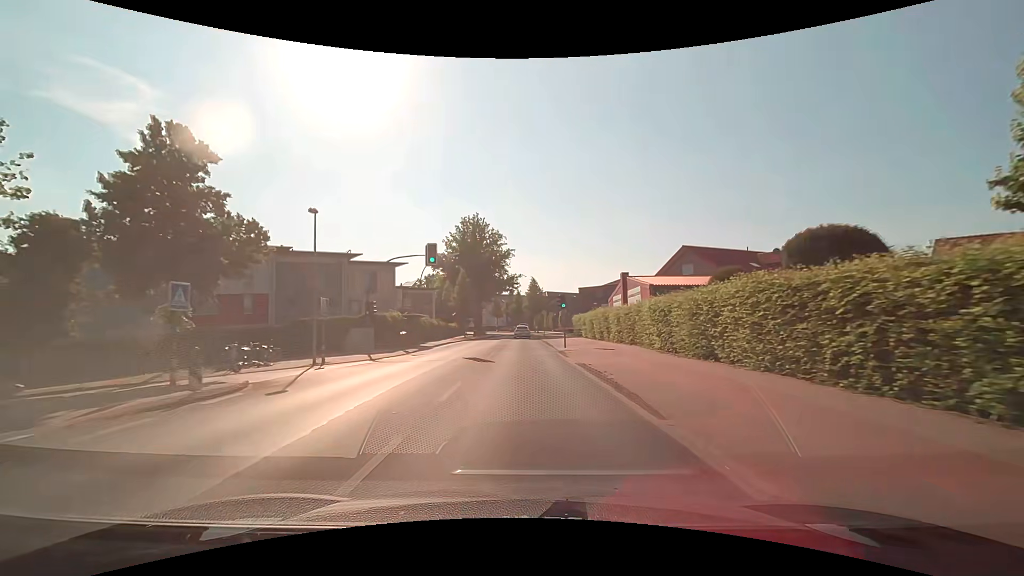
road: secondary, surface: asphalt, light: Day
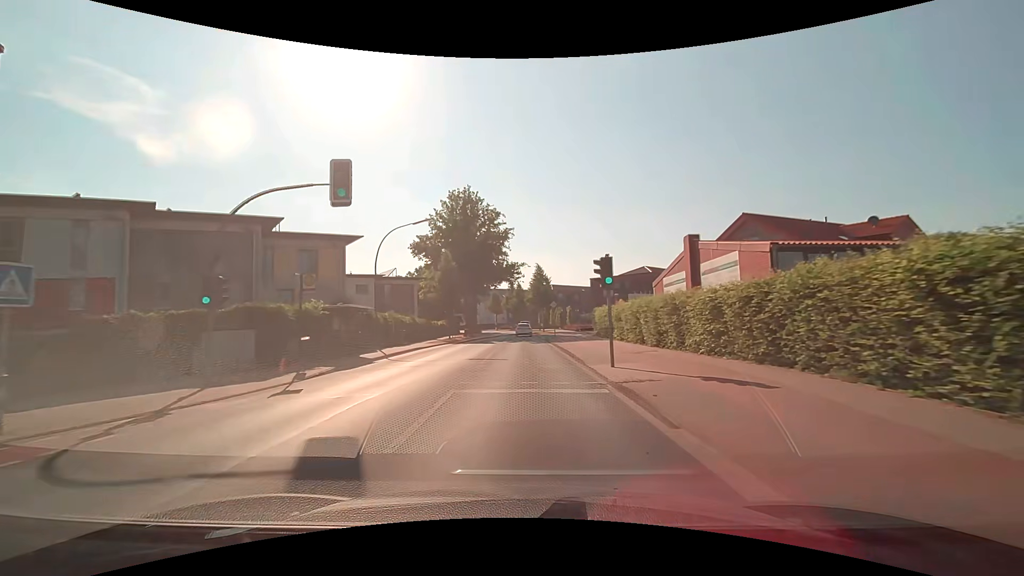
(0.0, +15.6) m; 0°
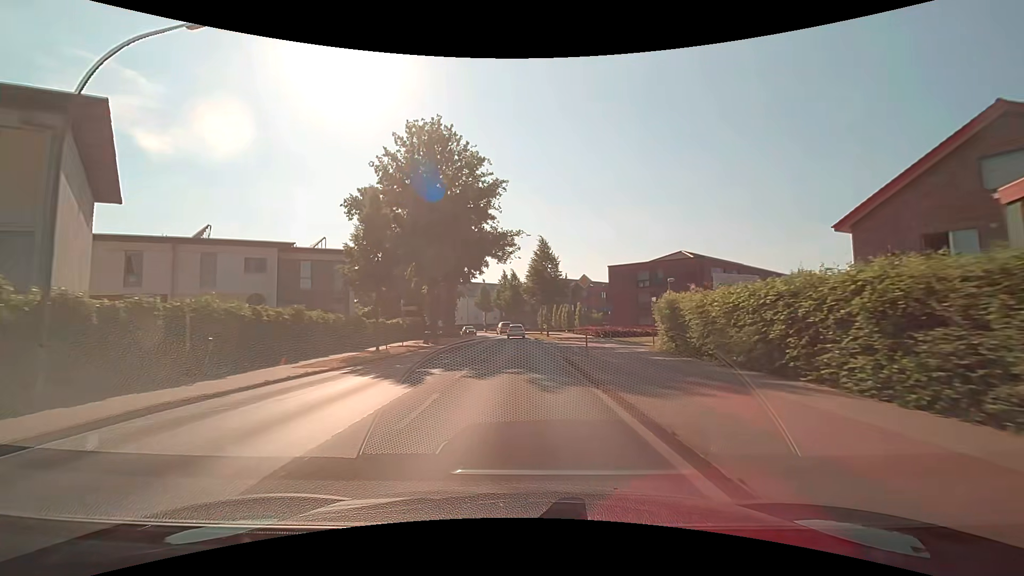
(+0.1, +23.4) m; 0°
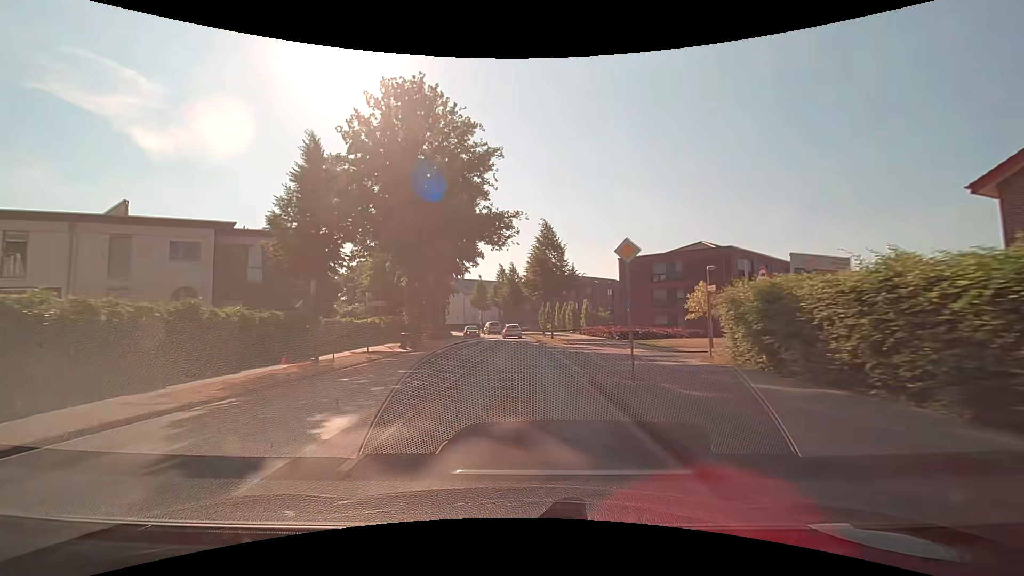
(0.0, +7.8) m; 0°
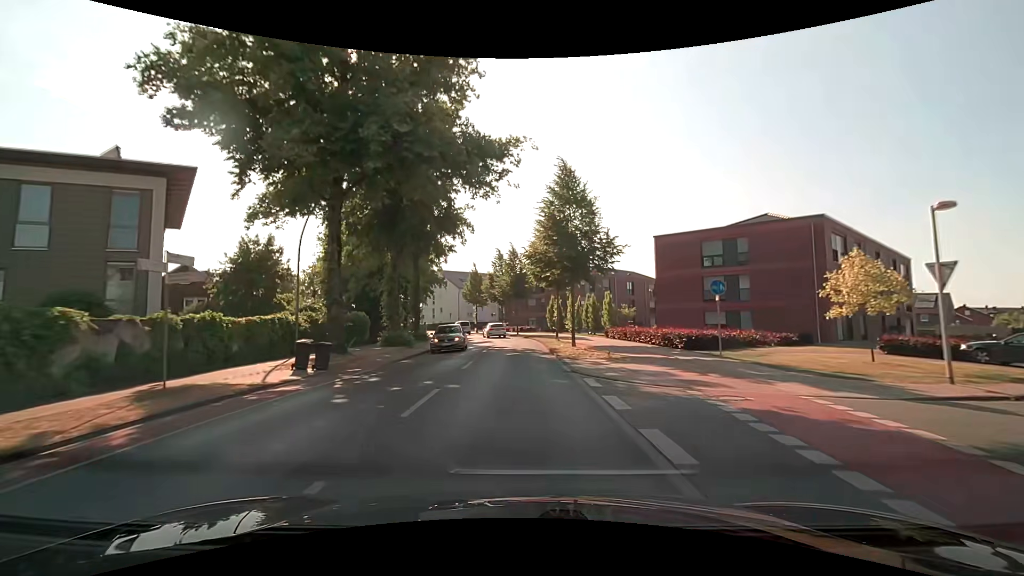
(0.0, +15.6) m; 0°
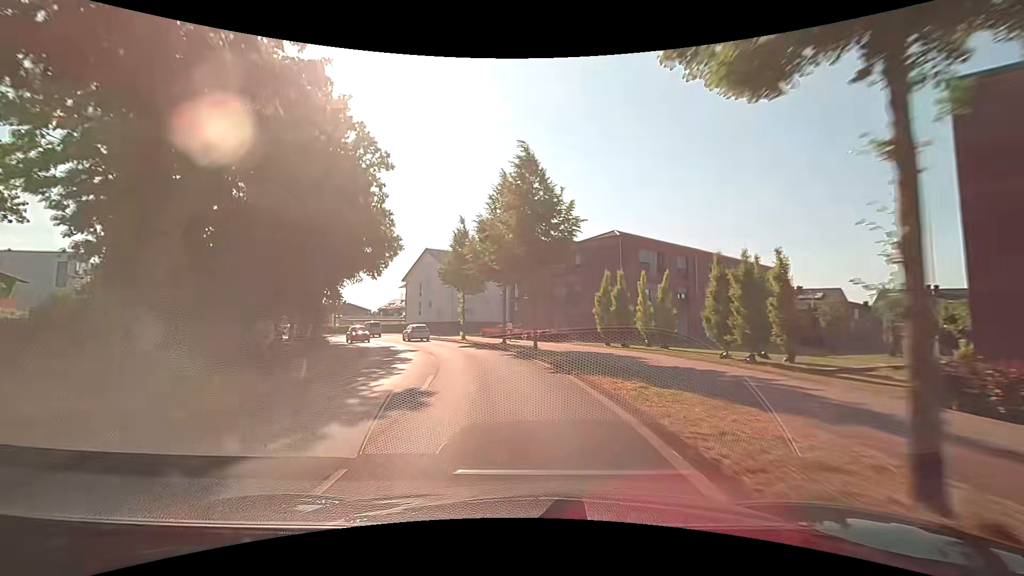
(-0.3, +31.2) m; -2°
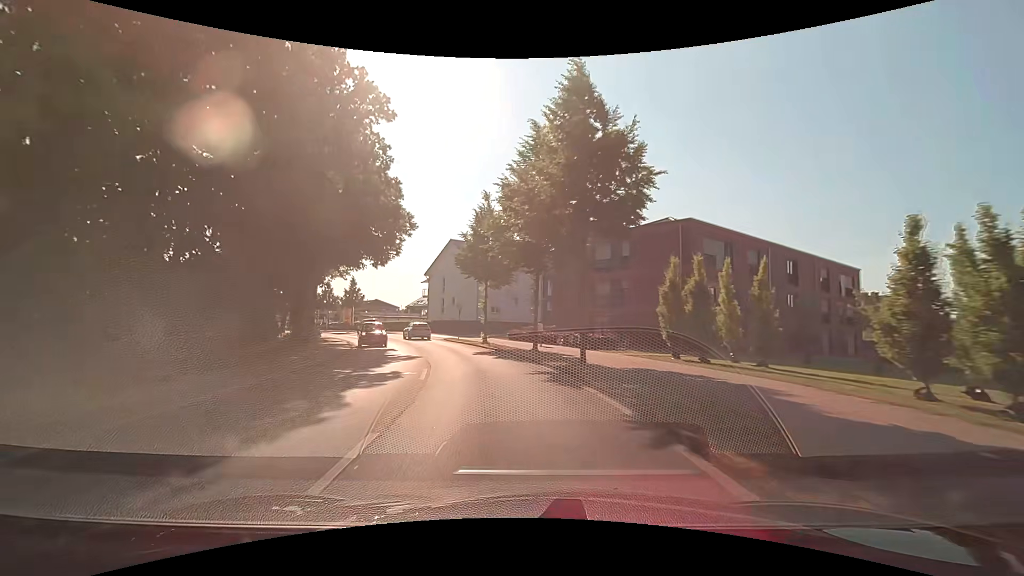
(-0.2, +7.8) m; -3°
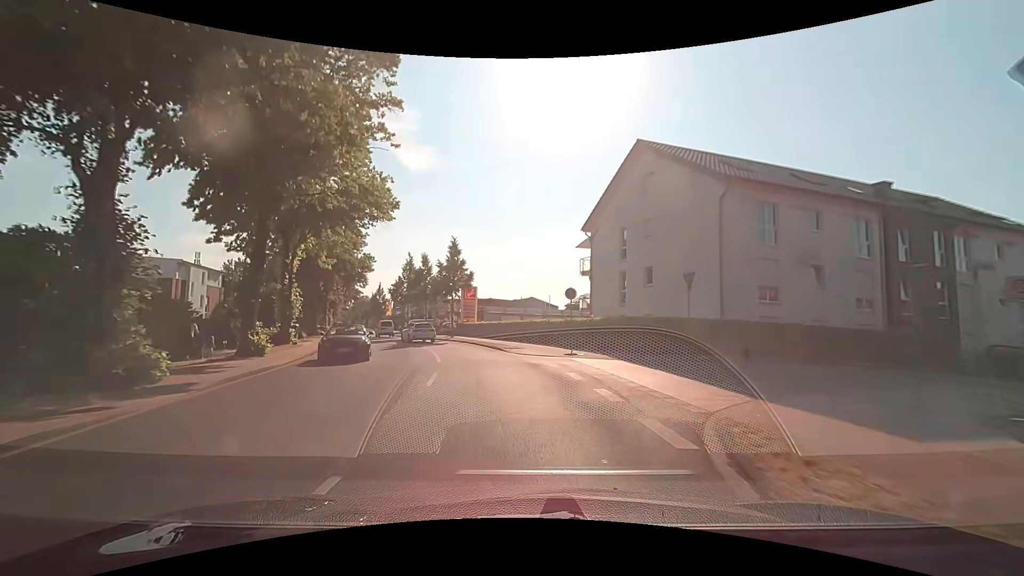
(-6.7, +38.0) m; -18°
(0, +10) (-2, +20) (-5, +29) (-8, +39) (-12, +48) (-16, +57) (-20, +66) (-23, +76) (-27, +85) (-30, +95) m
